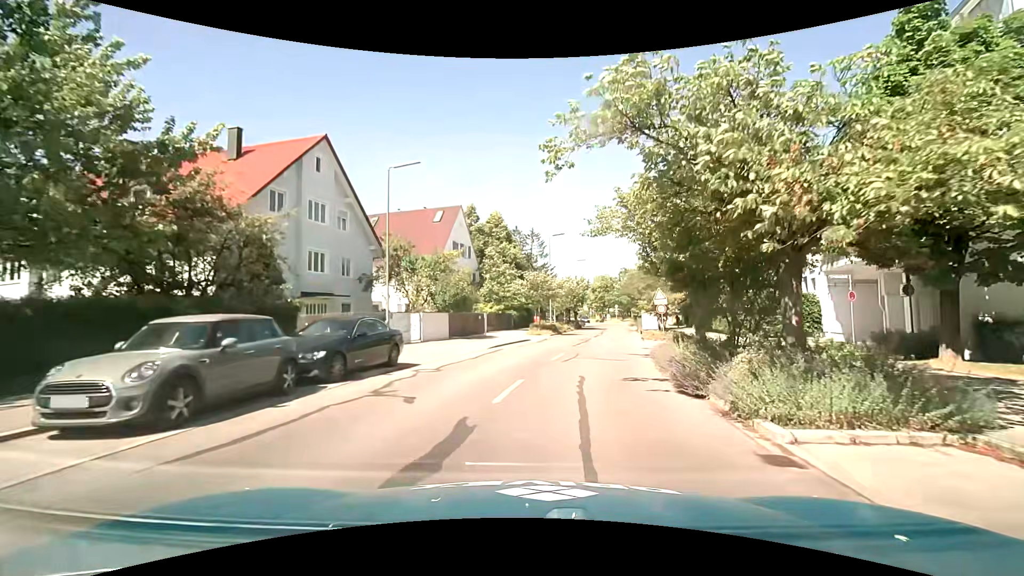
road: tertiary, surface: asphalt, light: Day
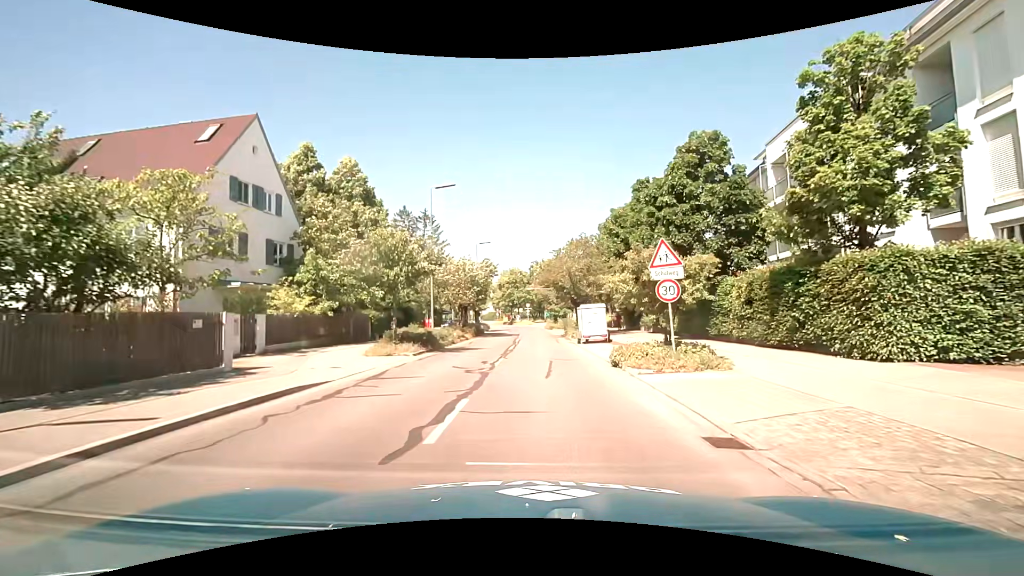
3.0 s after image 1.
(+2.1, +20.2) m; +10°
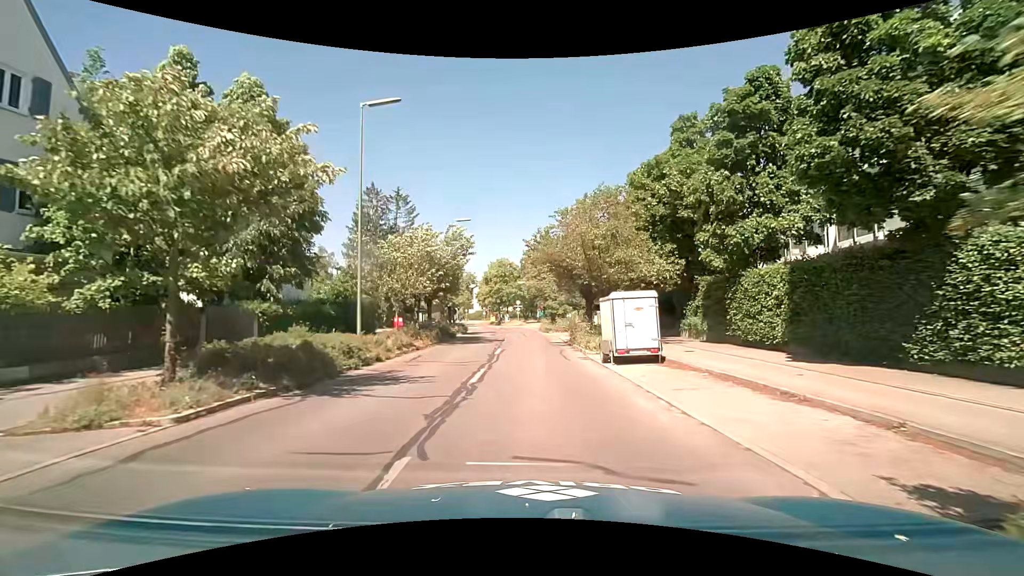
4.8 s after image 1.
(0.0, +12.7) m; +1°
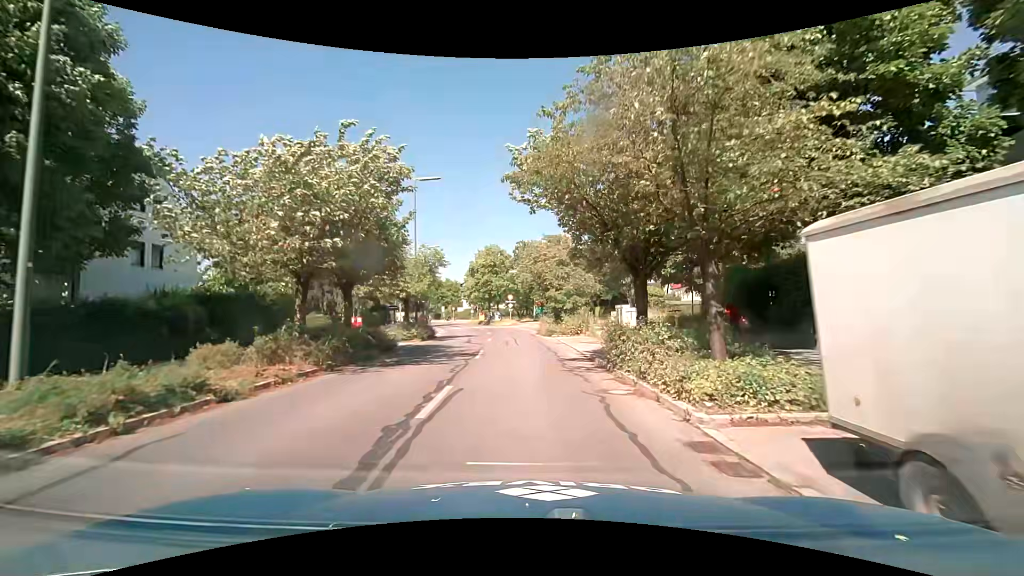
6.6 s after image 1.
(+0.1, +13.3) m; +1°
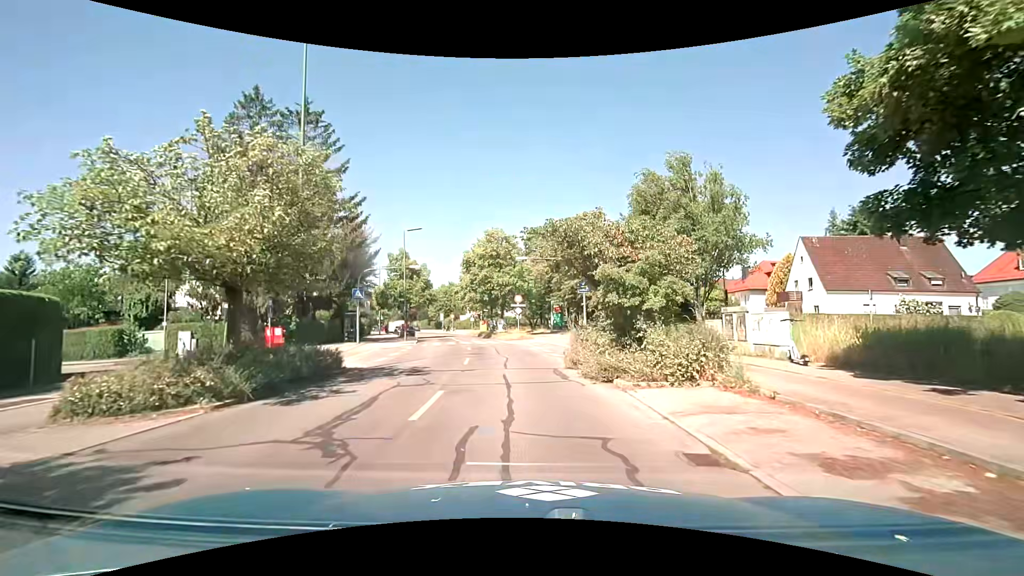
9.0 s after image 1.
(-0.2, +17.8) m; -2°
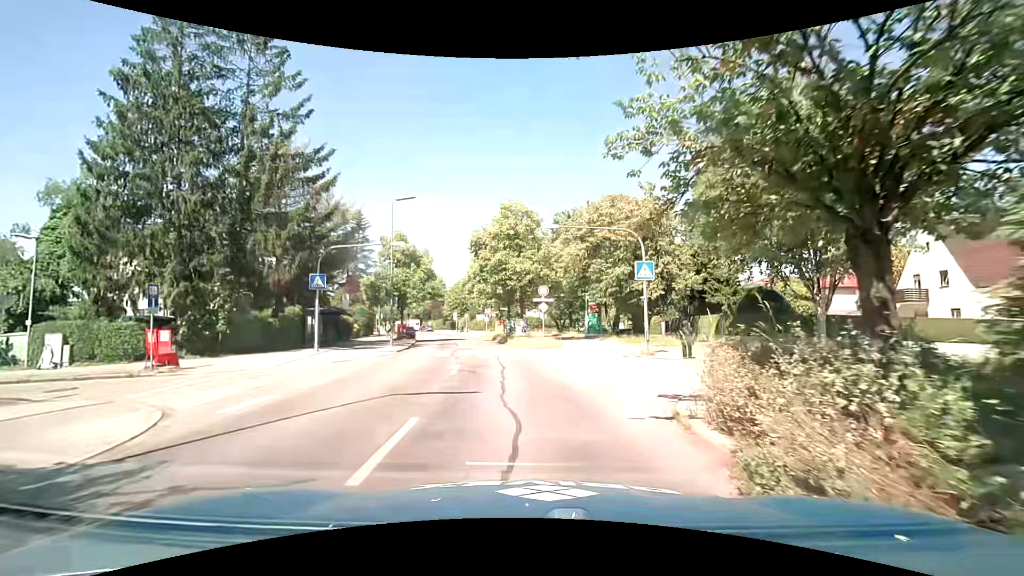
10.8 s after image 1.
(-0.3, +11.7) m; -2°
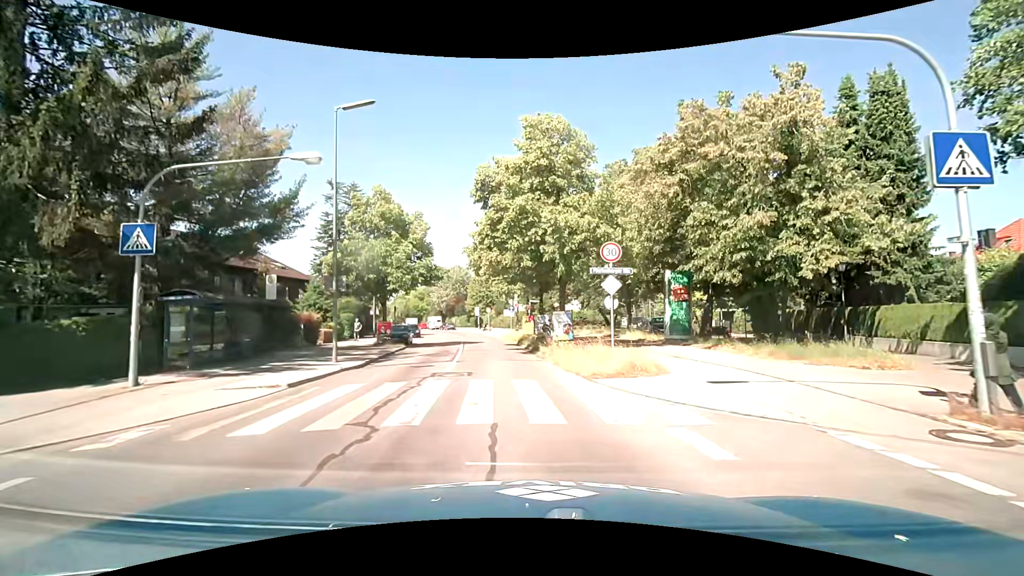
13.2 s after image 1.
(-0.6, +15.2) m; -4°
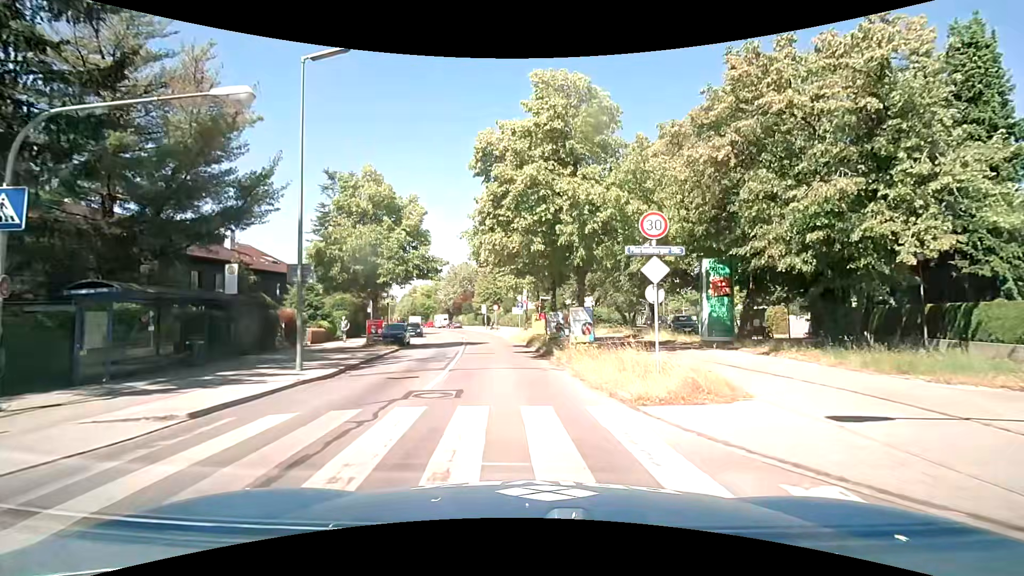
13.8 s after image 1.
(0.0, +3.9) m; -1°
(0, +10) (-1, +20) (-2, +30) (-3, +40) (-5, +50) (-7, +59) (-9, +69) (-12, +79) (-14, +88) (-18, +98) m
